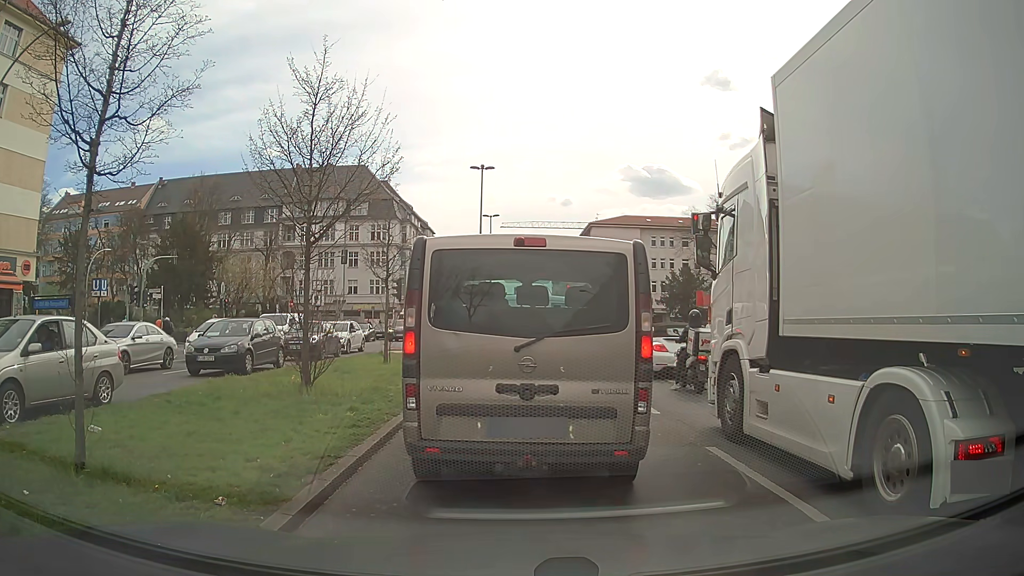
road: primary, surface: asphalt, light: Day
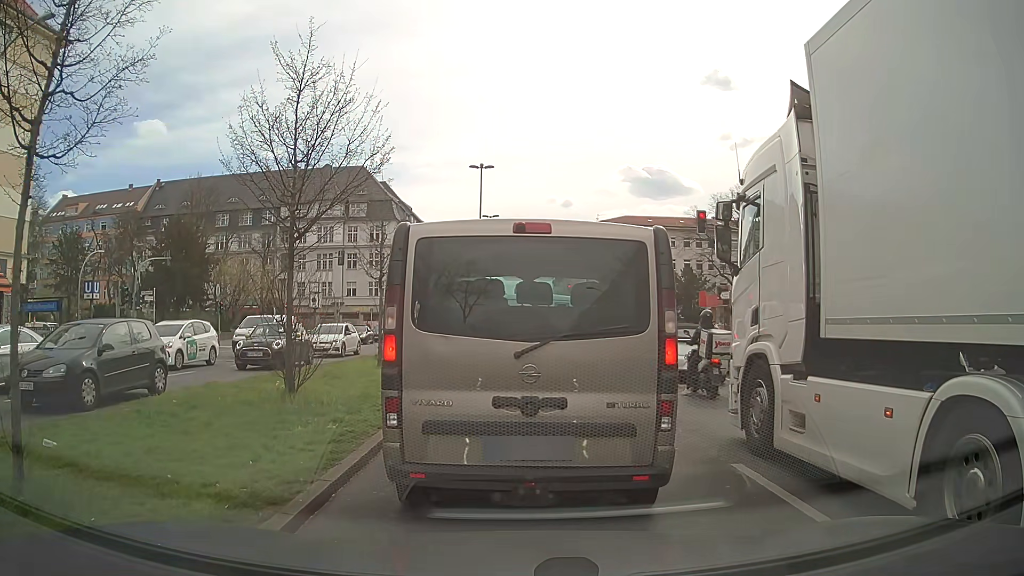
(0.0, +0.9) m; 0°
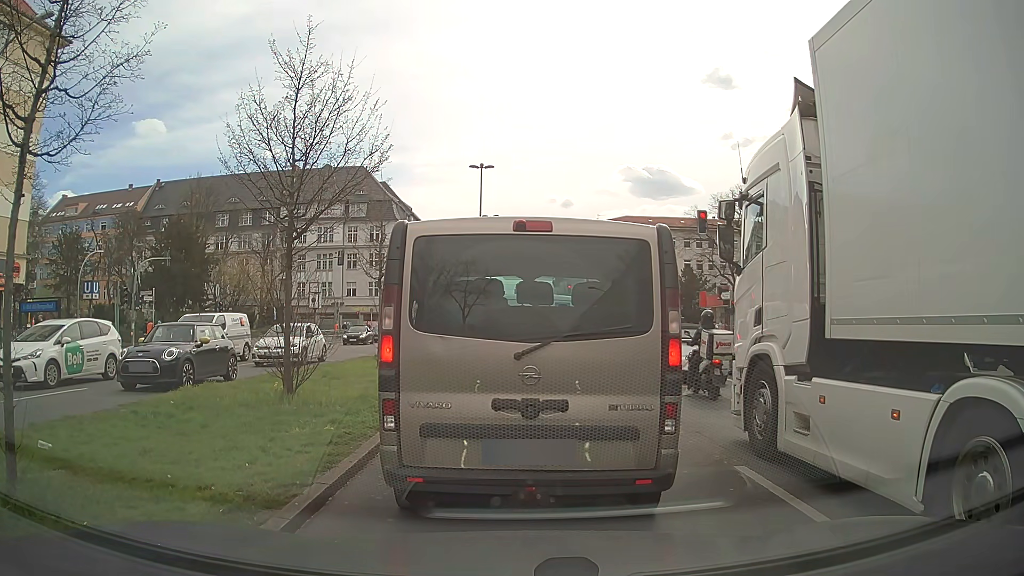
(0.0, +0.2) m; 0°
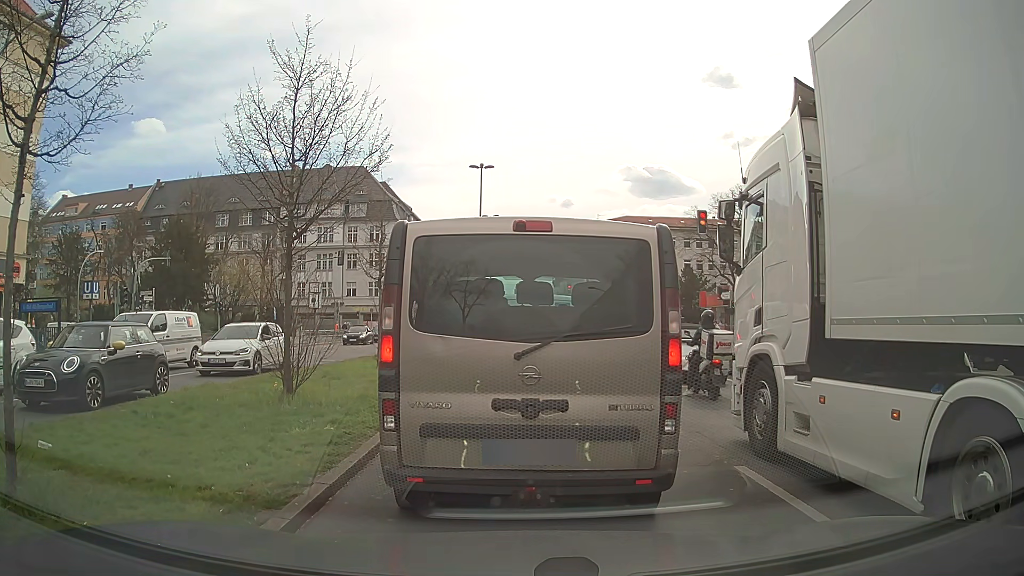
(0.0, 0.0) m; 0°
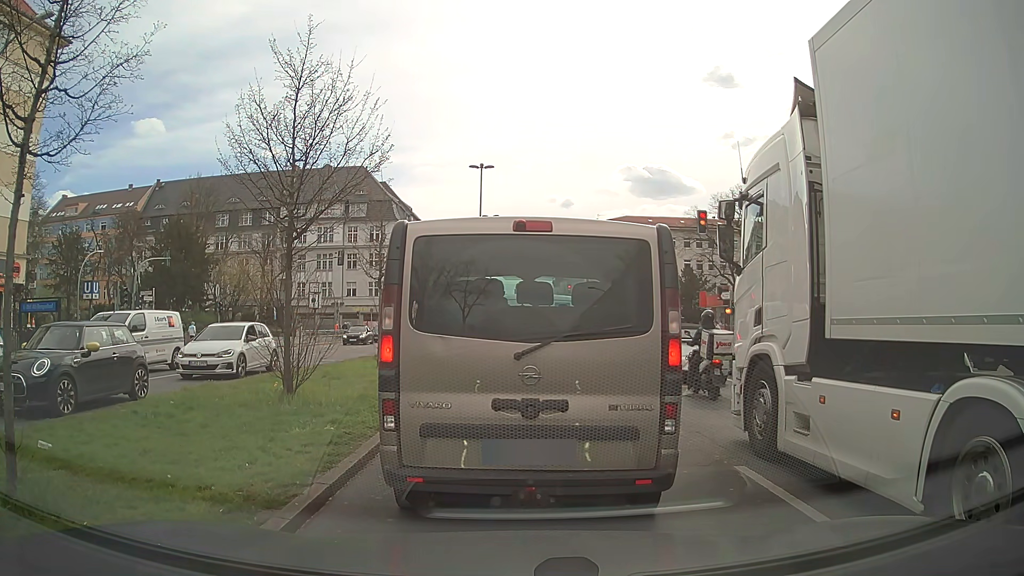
(0.0, 0.0) m; 0°
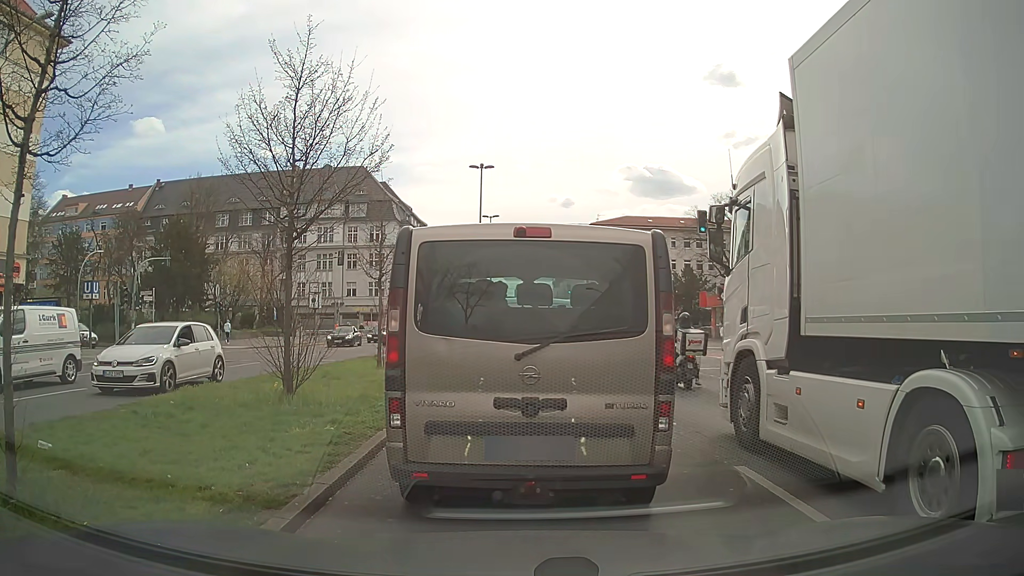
(0.0, 0.0) m; 0°
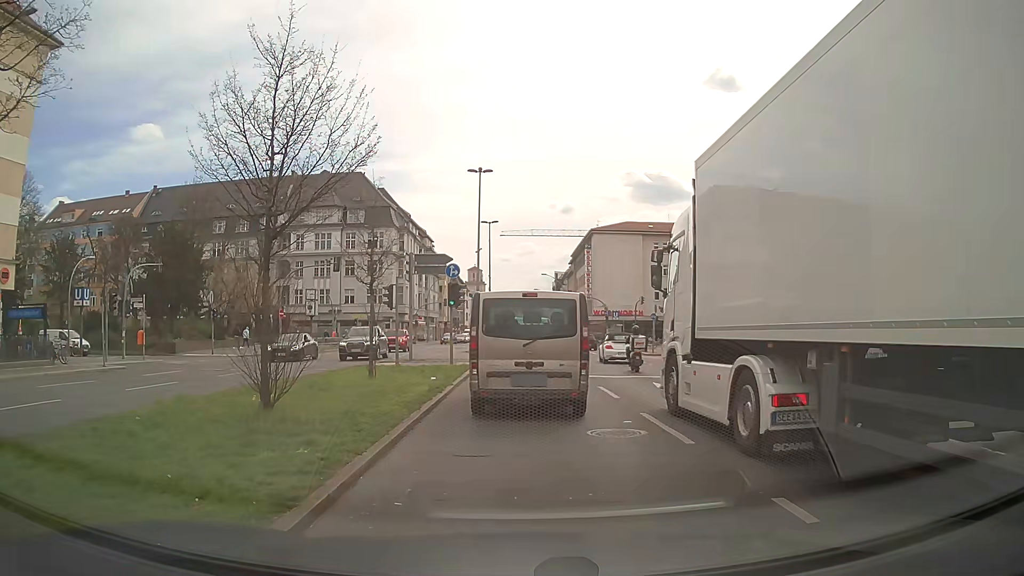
(0.0, +1.2) m; +1°
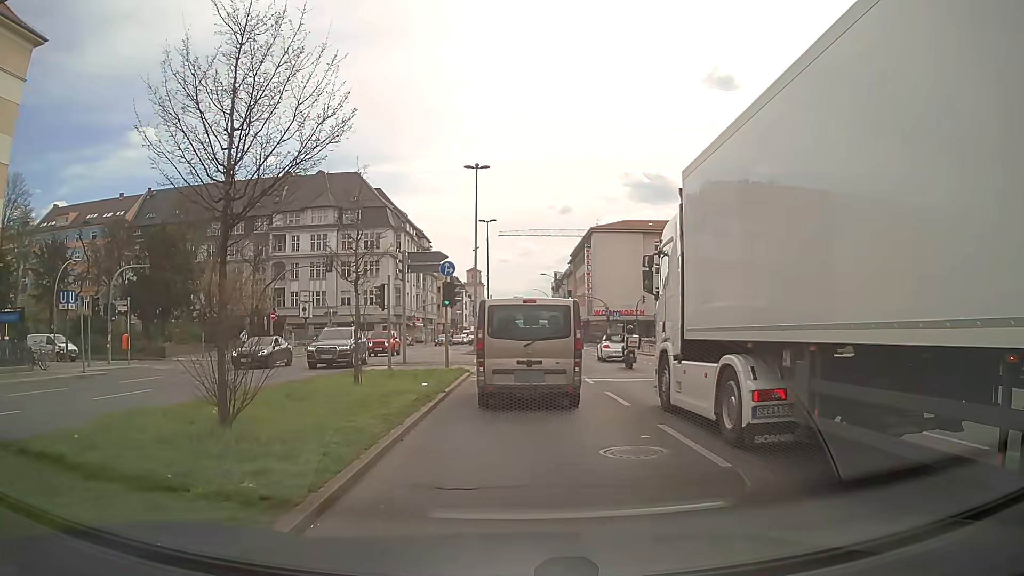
(0.0, +1.7) m; -1°
(0, +10) (+1, +20) (+1, +30) (+2, +40) (+3, +50) (+4, +60) (+4, +70) (+4, +80) (+3, +90) (+3, +100) m
